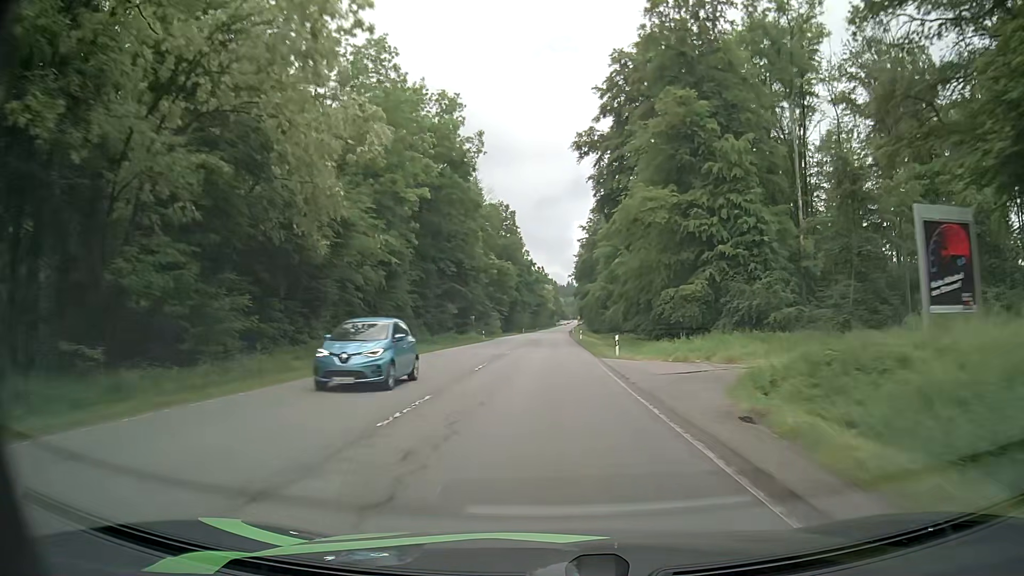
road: secondary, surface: asphalt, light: Day
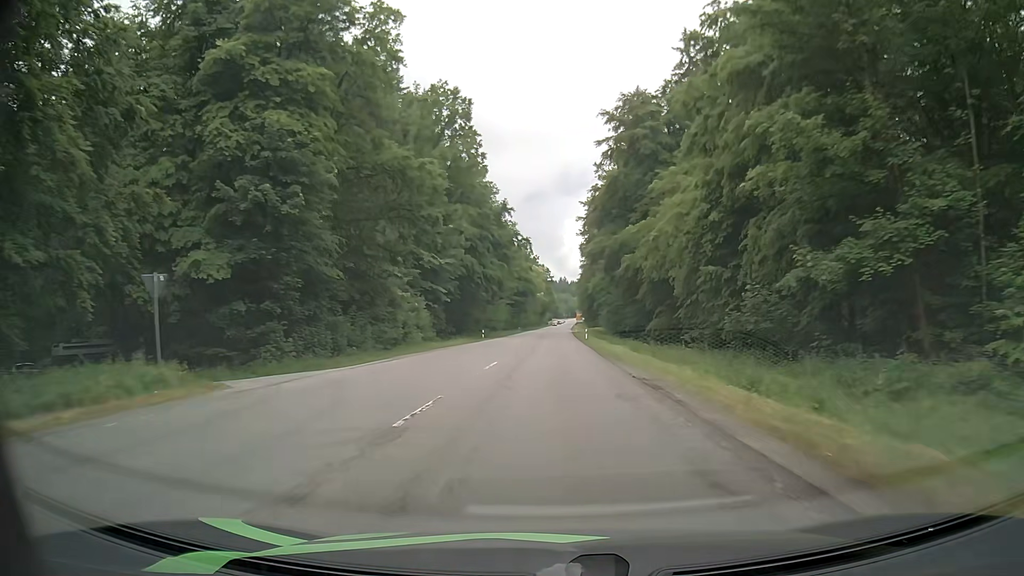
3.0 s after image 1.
(-0.2, +71.9) m; 0°
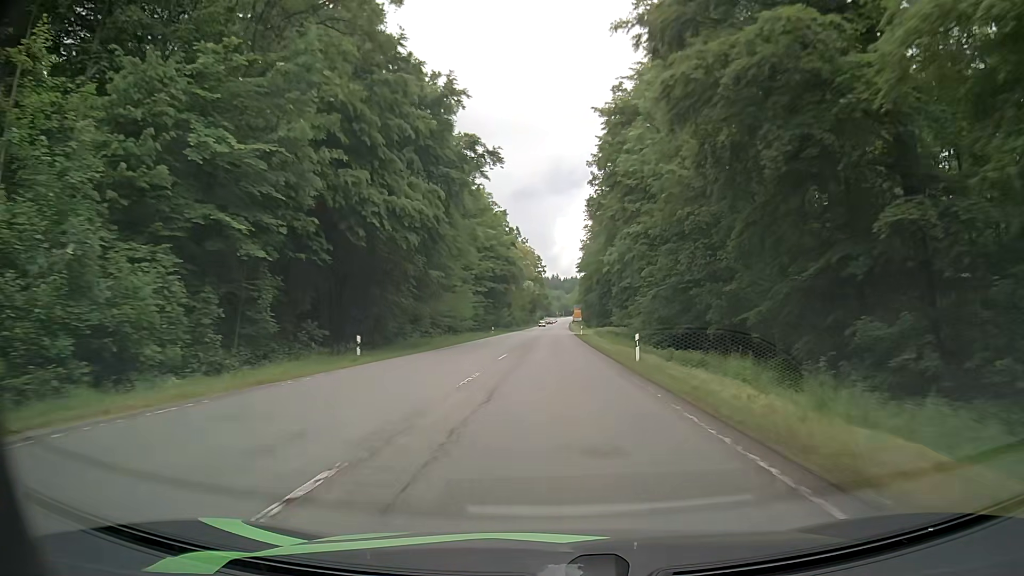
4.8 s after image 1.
(+0.1, +43.0) m; 0°
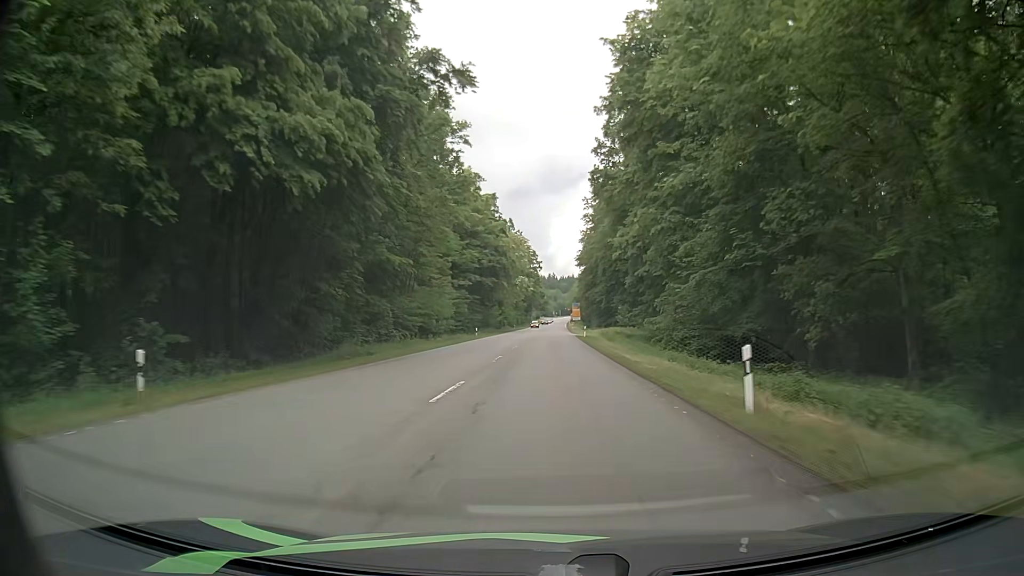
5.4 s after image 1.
(+0.2, +14.3) m; +1°
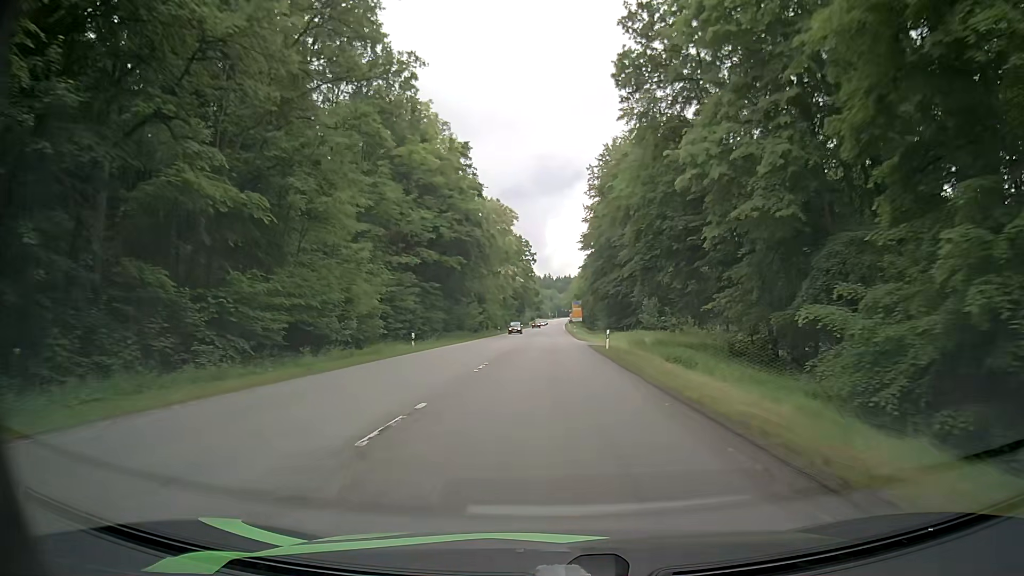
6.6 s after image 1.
(-0.1, +28.6) m; 0°
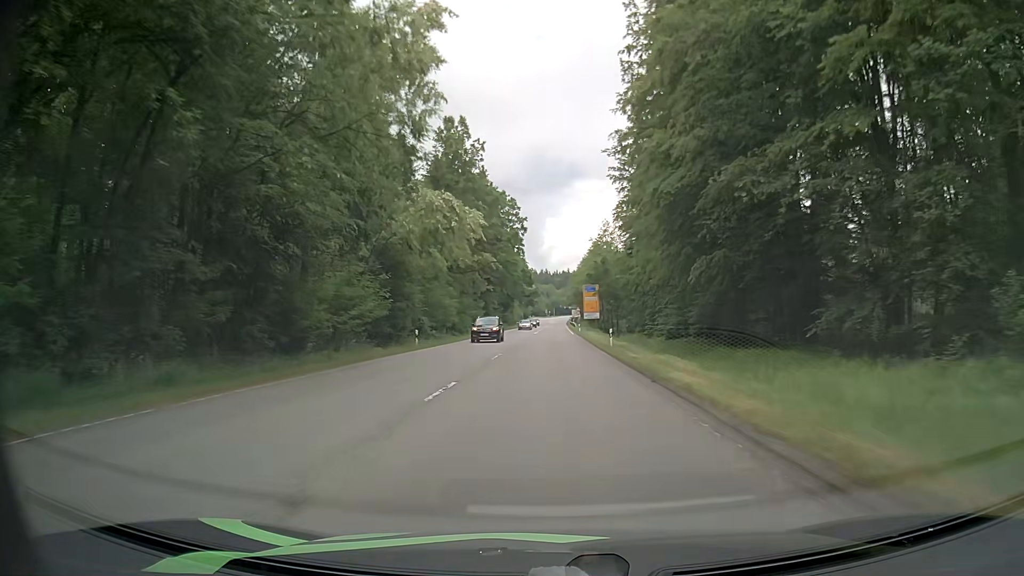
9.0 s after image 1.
(+0.1, +56.4) m; +1°
(0, +10) (0, +20) (0, +30) (0, +40) (0, +50) (0, +60) (0, +70) (0, +80) (0, +90) (0, +100) m
